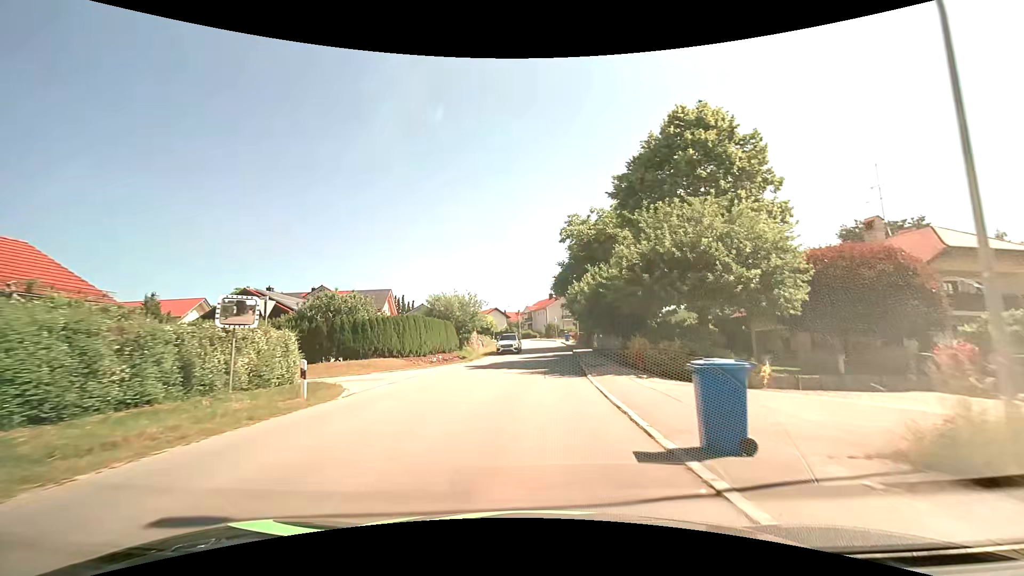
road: tertiary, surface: asphalt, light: Day
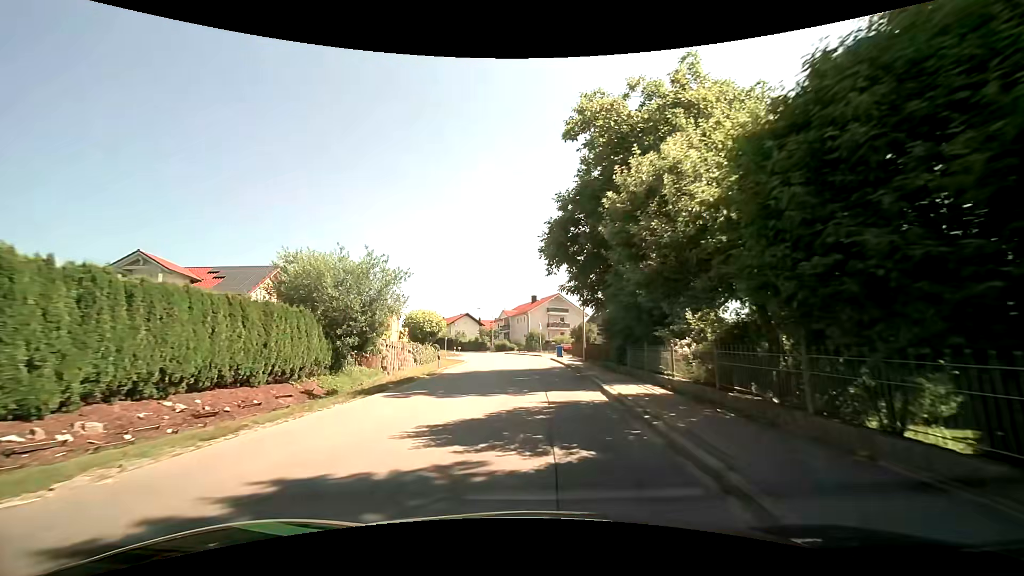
(+0.6, +25.5) m; +2°
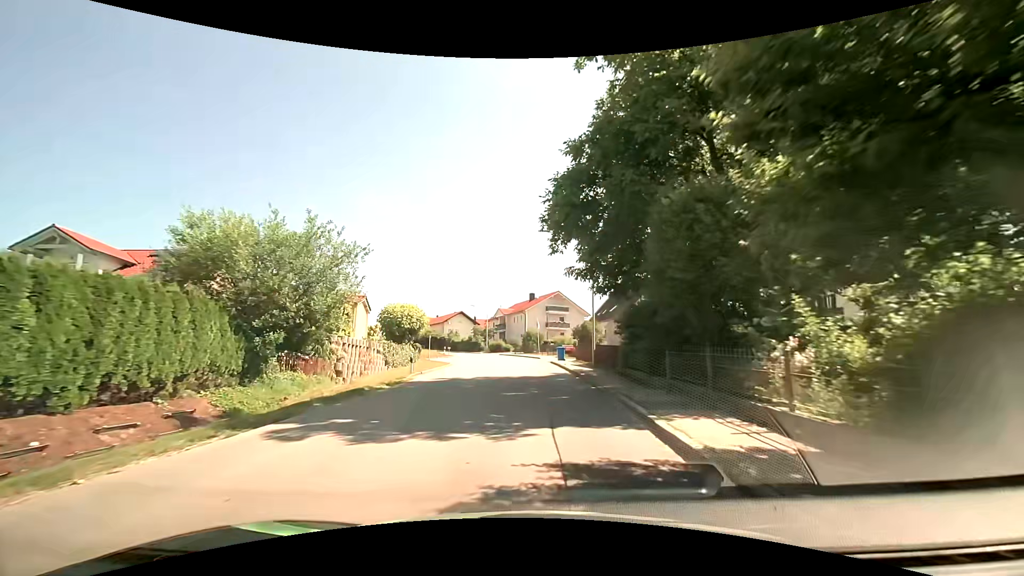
(0.0, +6.1) m; +1°
(0, +10) (0, +20) (0, +30) (-1, +40) (-2, +50) (-4, +60) (-6, +69) (-10, +79) (-14, +88) (-19, +97) m
